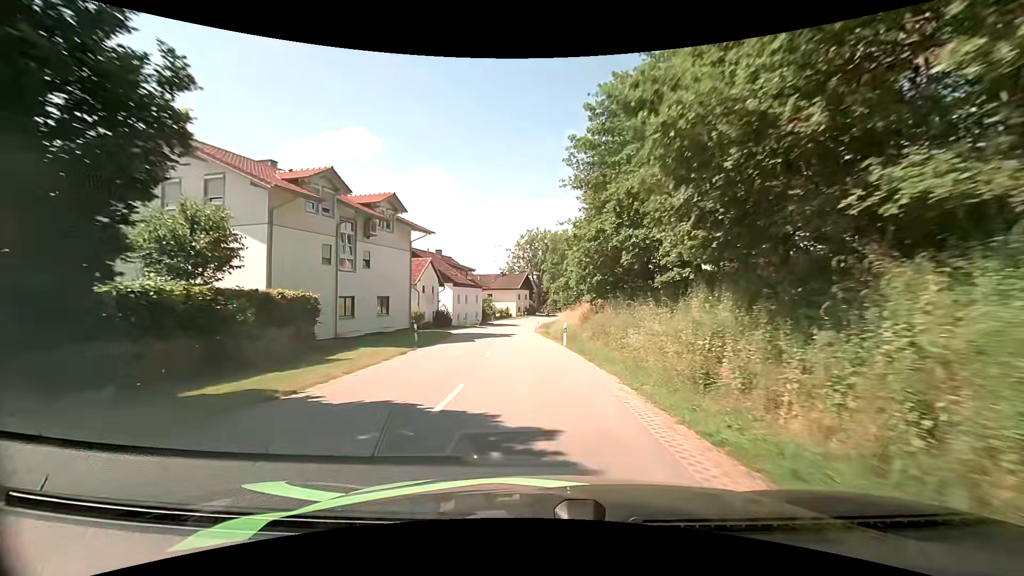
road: secondary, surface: asphalt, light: Day
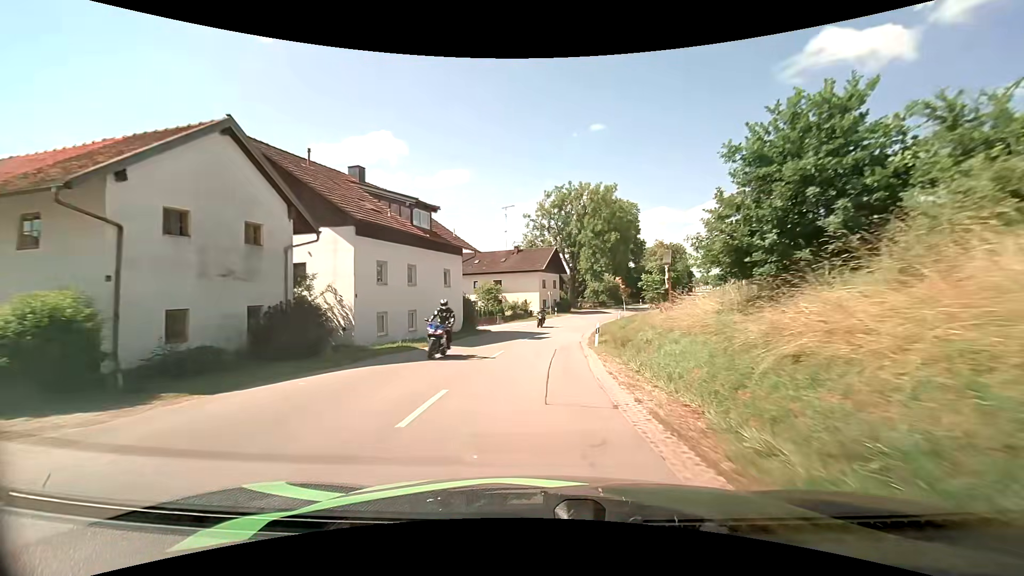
(-0.9, +37.6) m; -2°
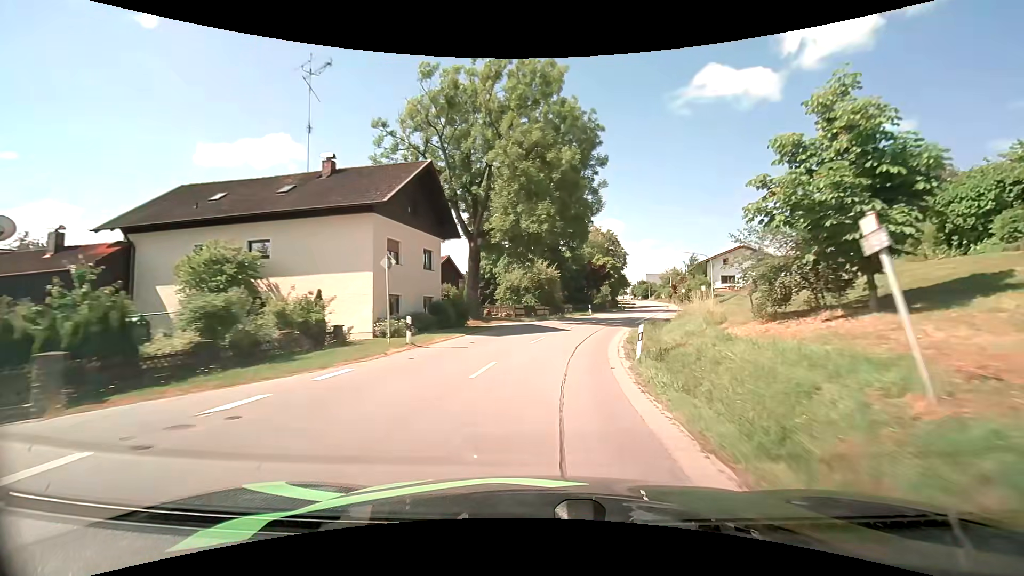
(+2.7, +40.8) m; +11°
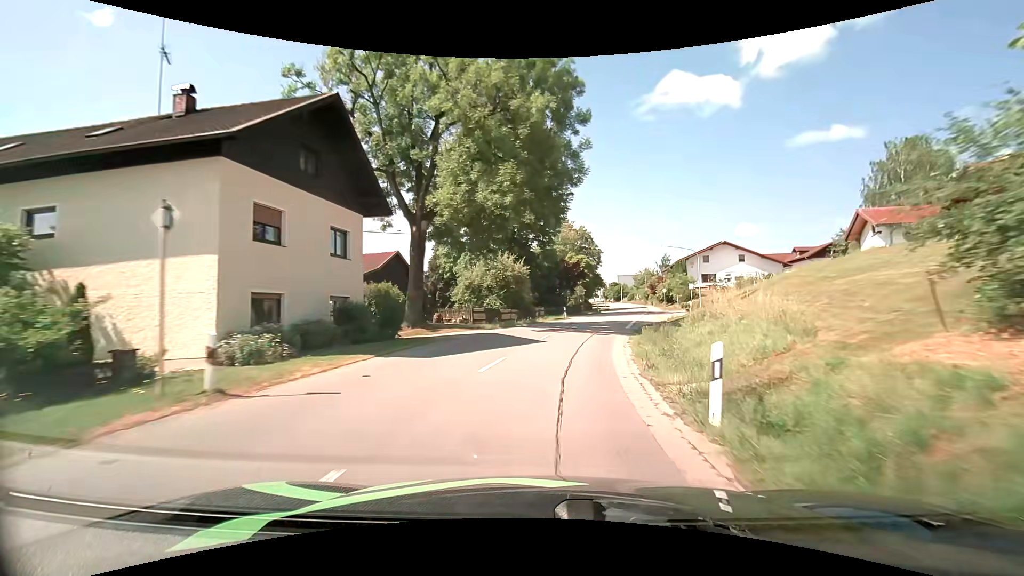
(+0.3, +8.3) m; +4°
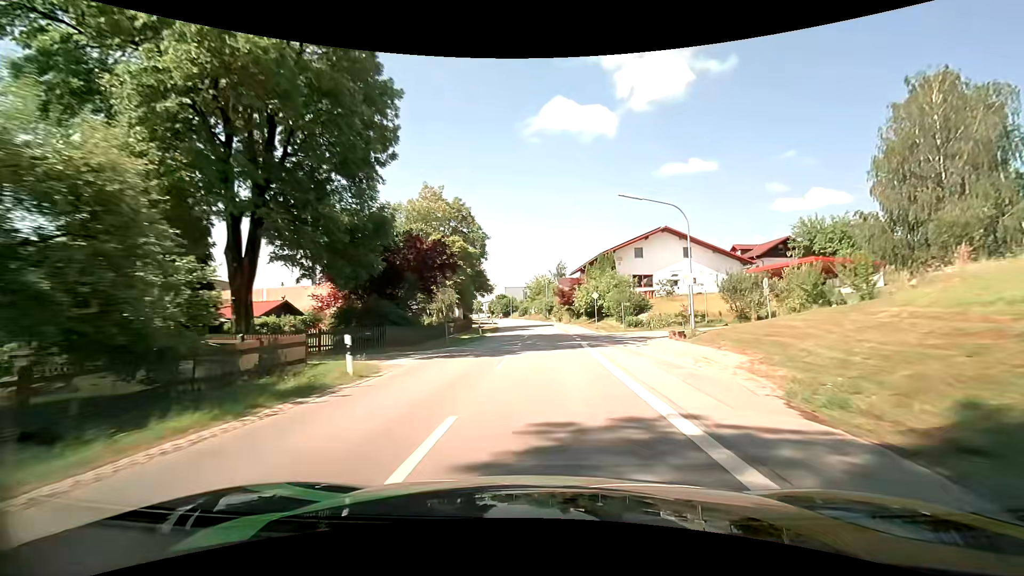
(+3.8, +32.8) m; +13°
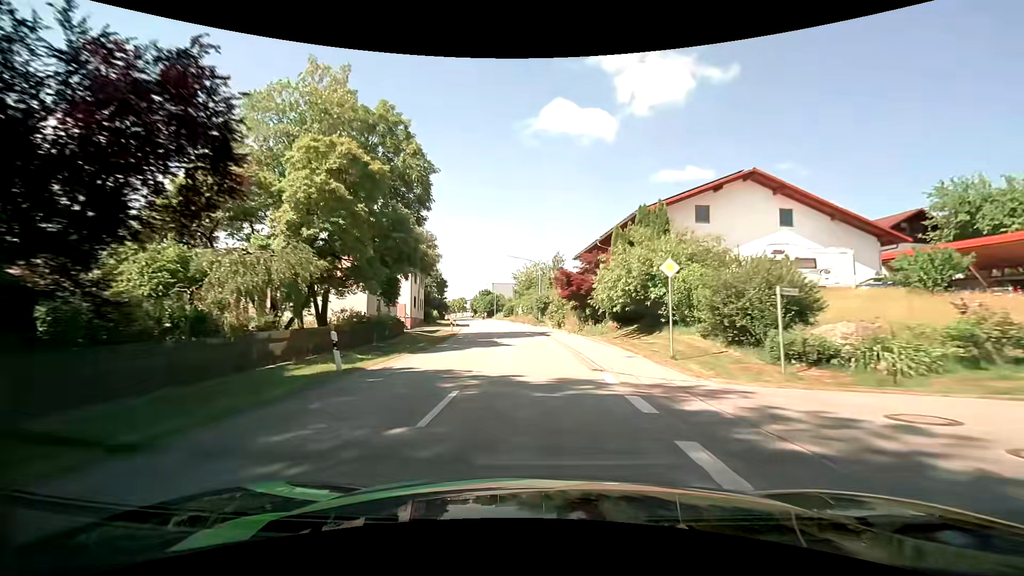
(+0.6, +24.9) m; +1°
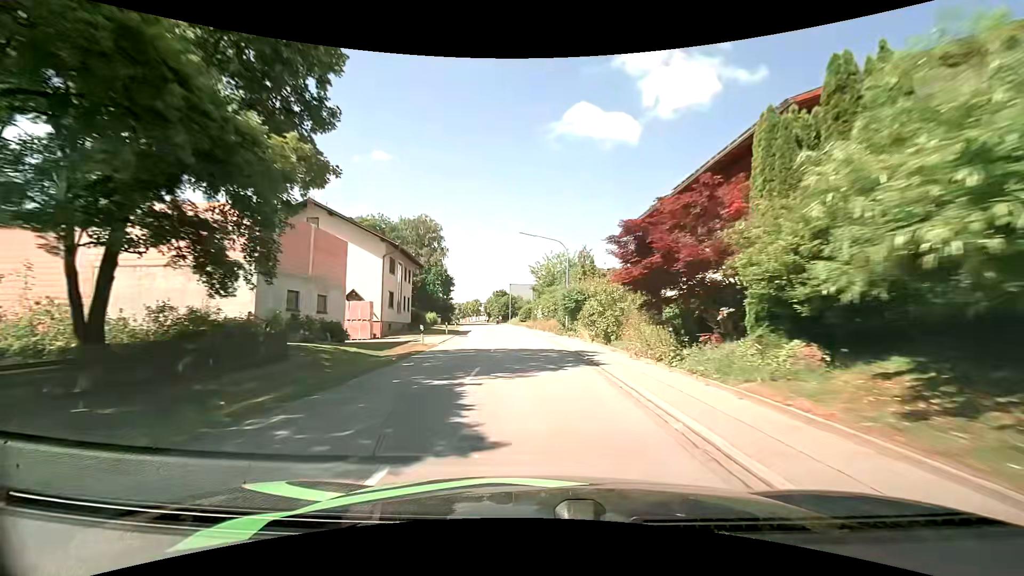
(-0.4, +16.9) m; -3°
